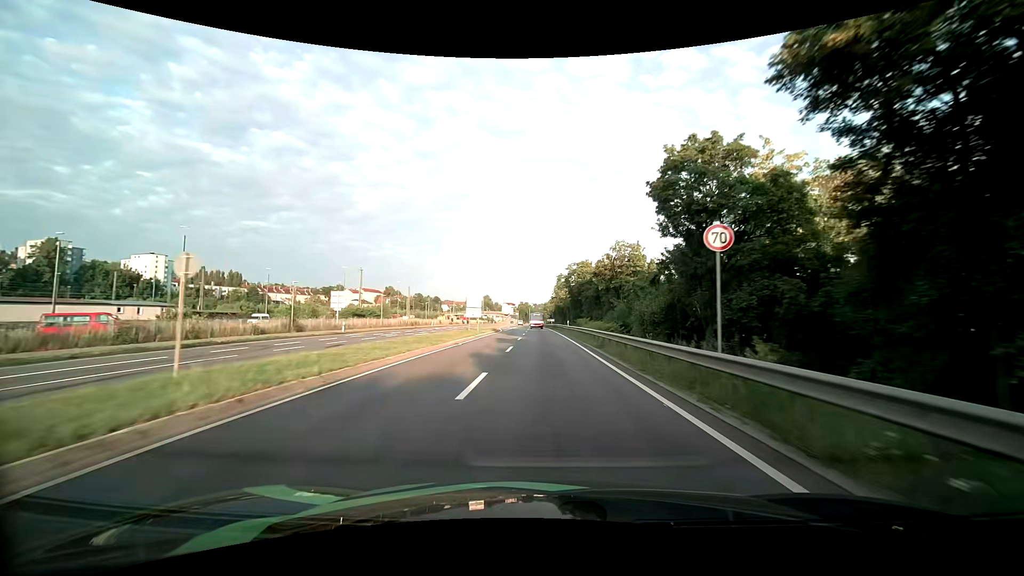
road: primary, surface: asphalt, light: Day
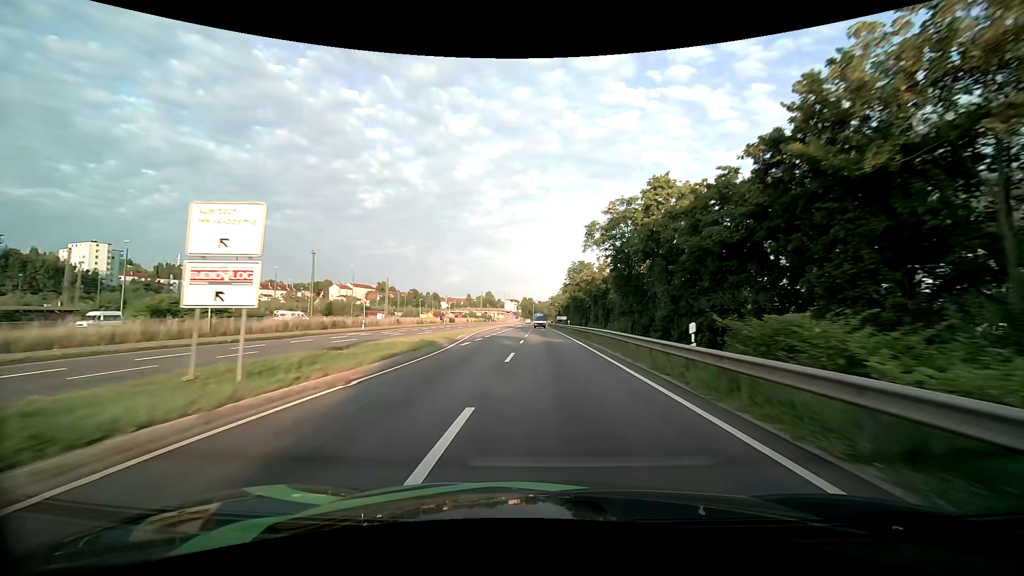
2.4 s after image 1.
(-0.3, +41.0) m; -1°
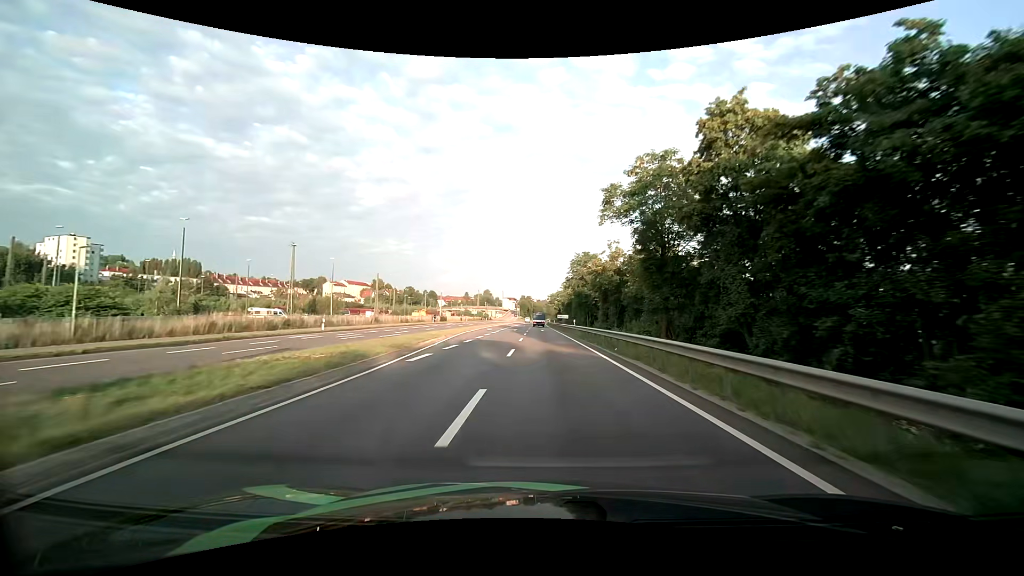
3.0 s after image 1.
(0.0, +10.3) m; 0°
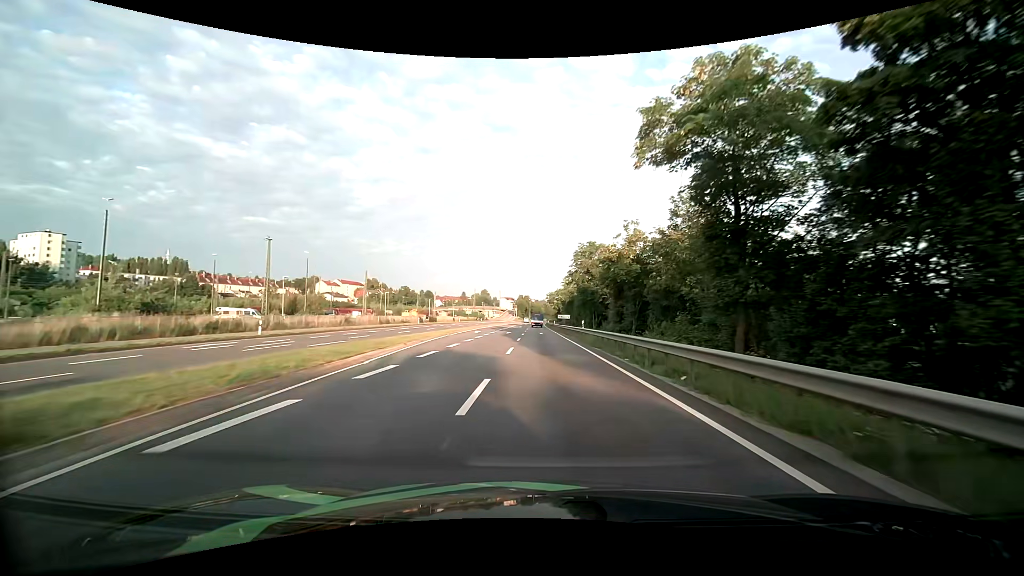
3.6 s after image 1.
(0.0, +10.3) m; 0°
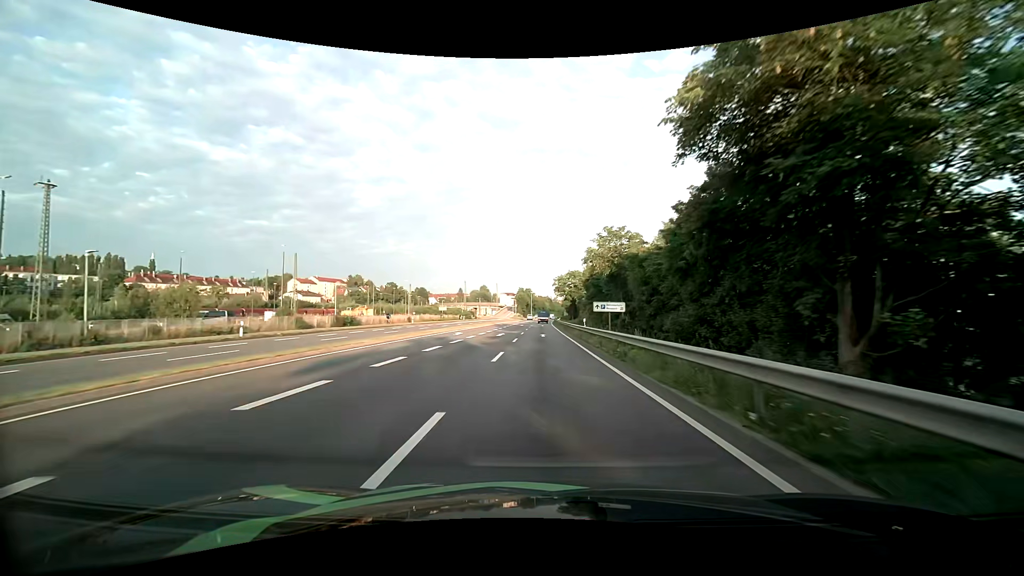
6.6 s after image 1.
(+0.3, +52.2) m; 0°
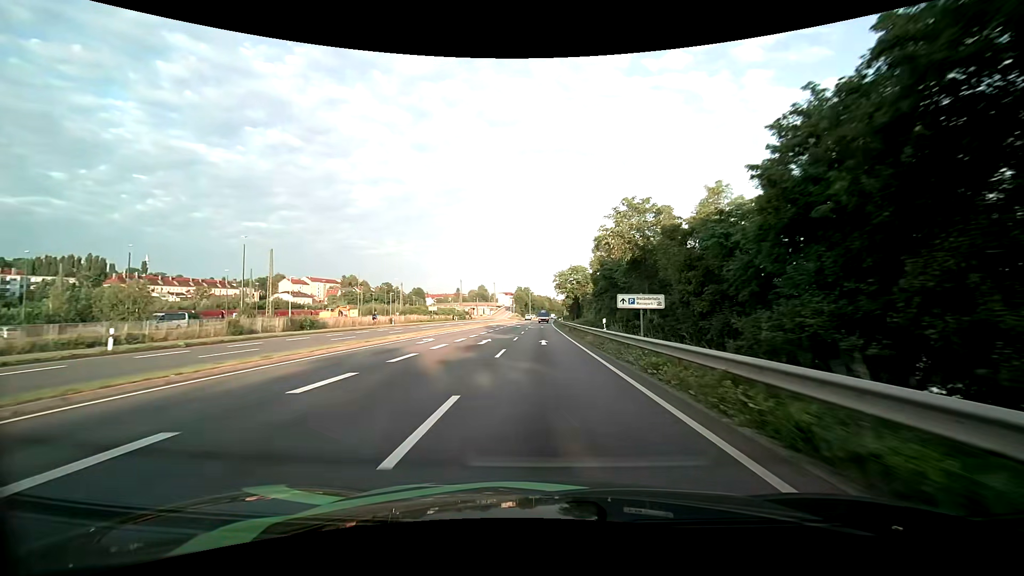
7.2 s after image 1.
(0.0, +10.4) m; 0°
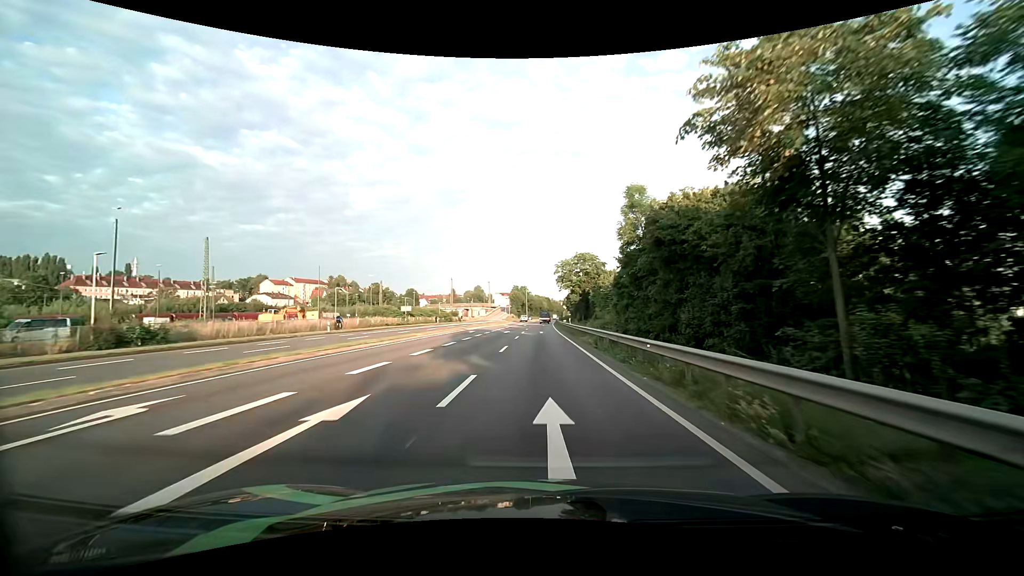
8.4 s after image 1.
(0.0, +21.0) m; 0°
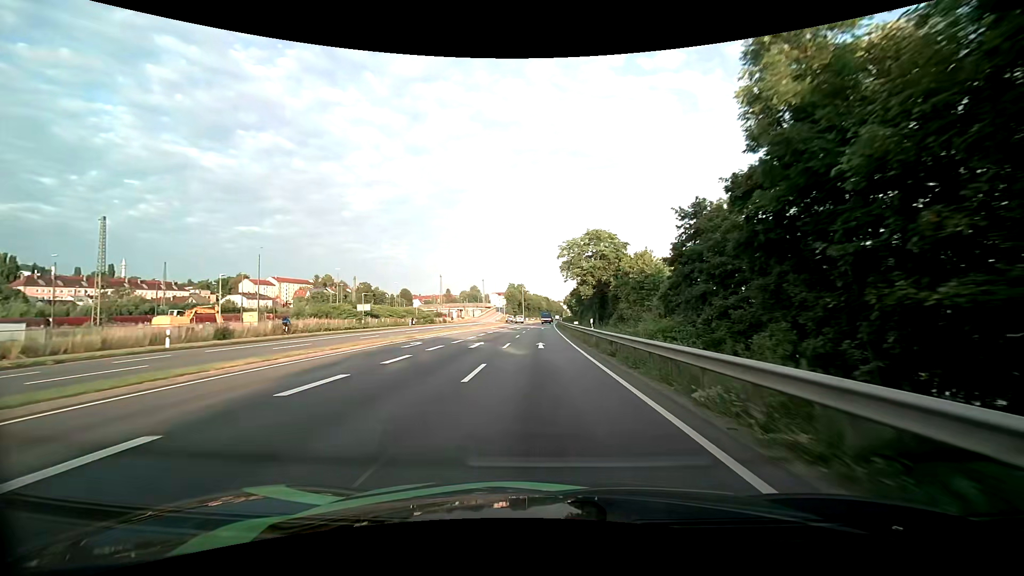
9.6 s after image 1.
(0.0, +21.2) m; 0°
(0, +10) (0, +20) (0, +30) (0, +40) (0, +50) (0, +60) (0, +70) (+1, +80) (+1, +90) (+1, +100) m
